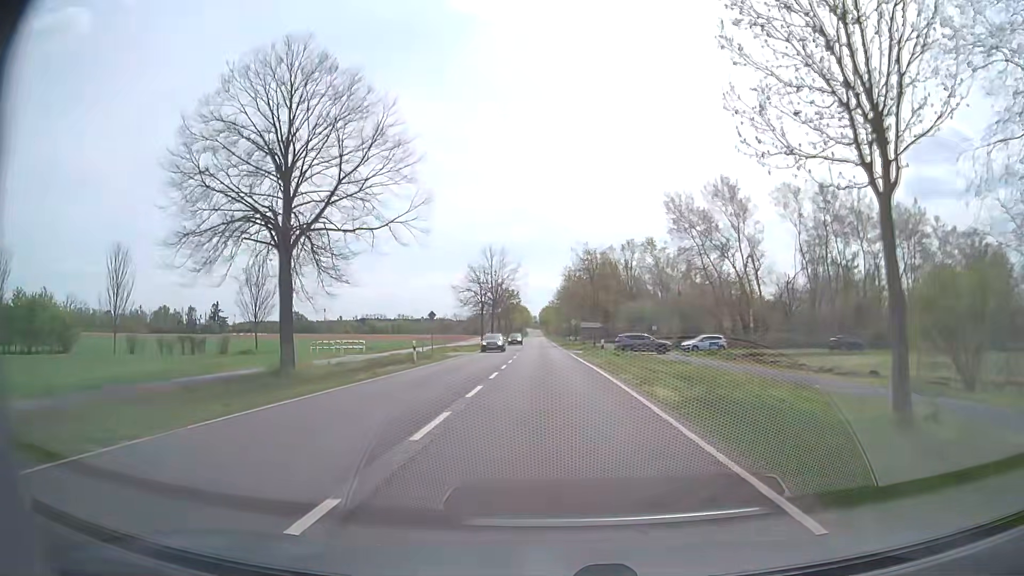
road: secondary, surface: asphalt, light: Day
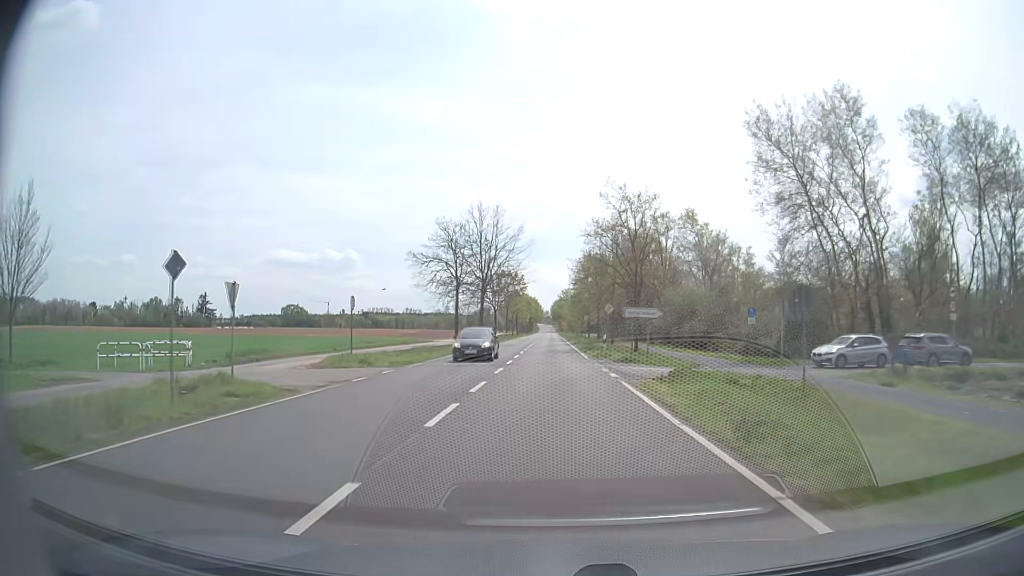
(-0.4, +29.4) m; -1°
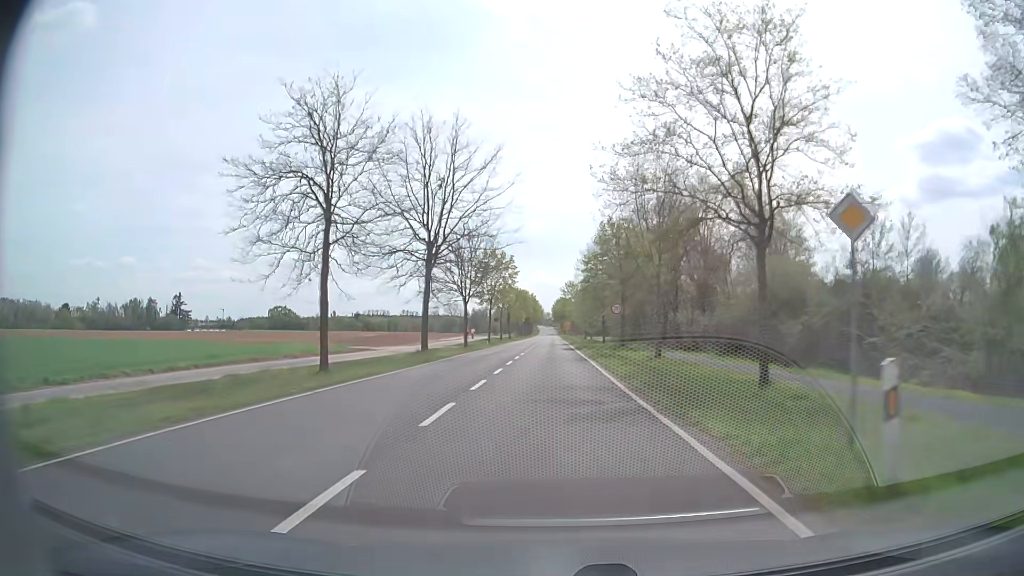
(-0.1, +29.5) m; 0°
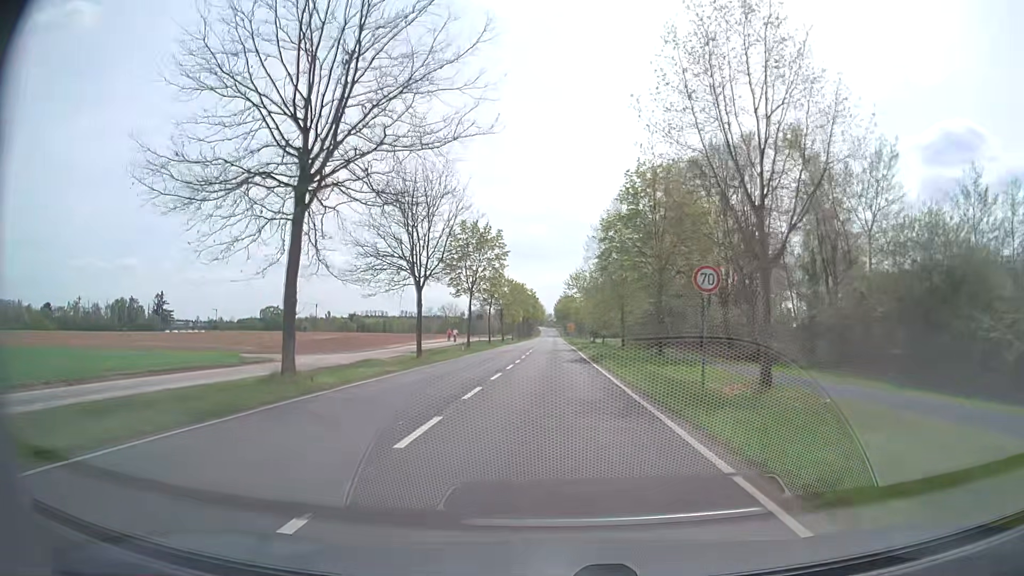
(0.0, +19.7) m; 0°
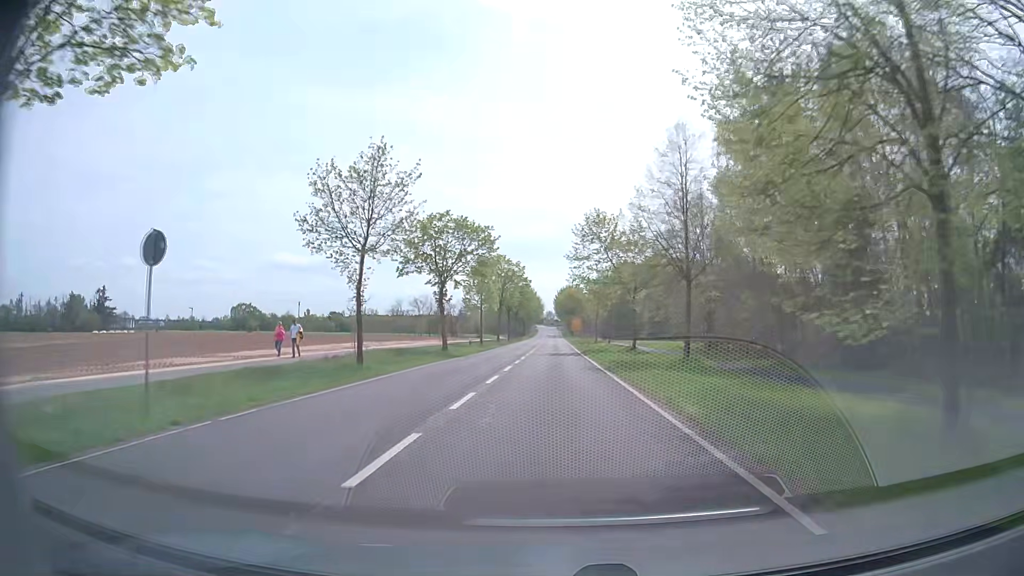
(+0.2, +49.7) m; +1°
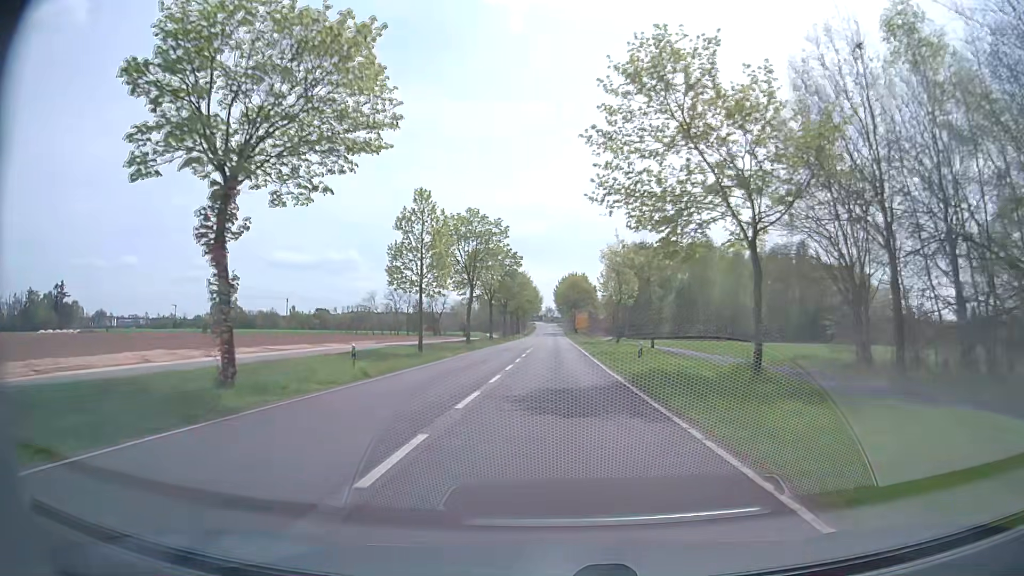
(-0.2, +30.1) m; 0°
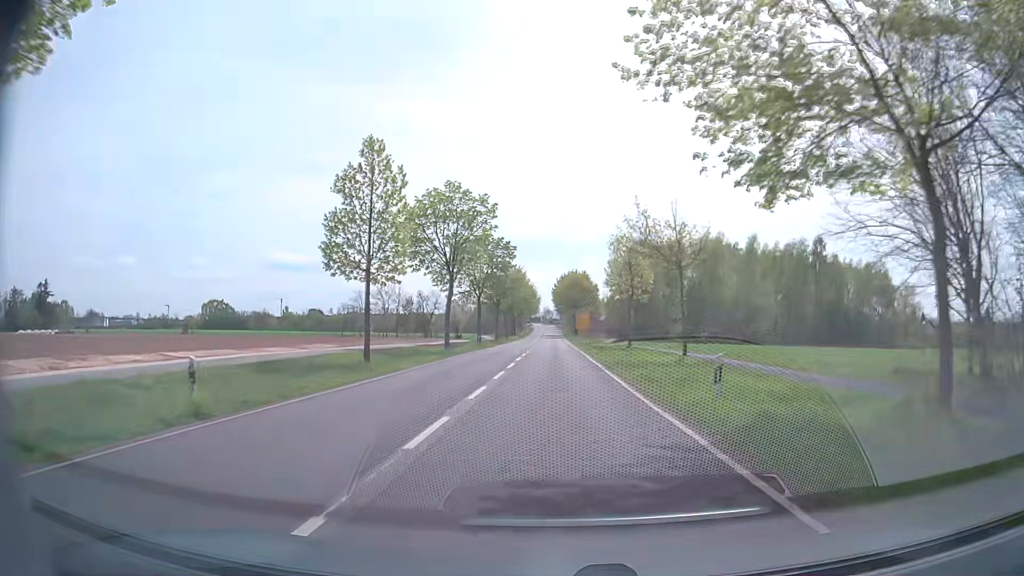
(0.0, +10.1) m; 0°
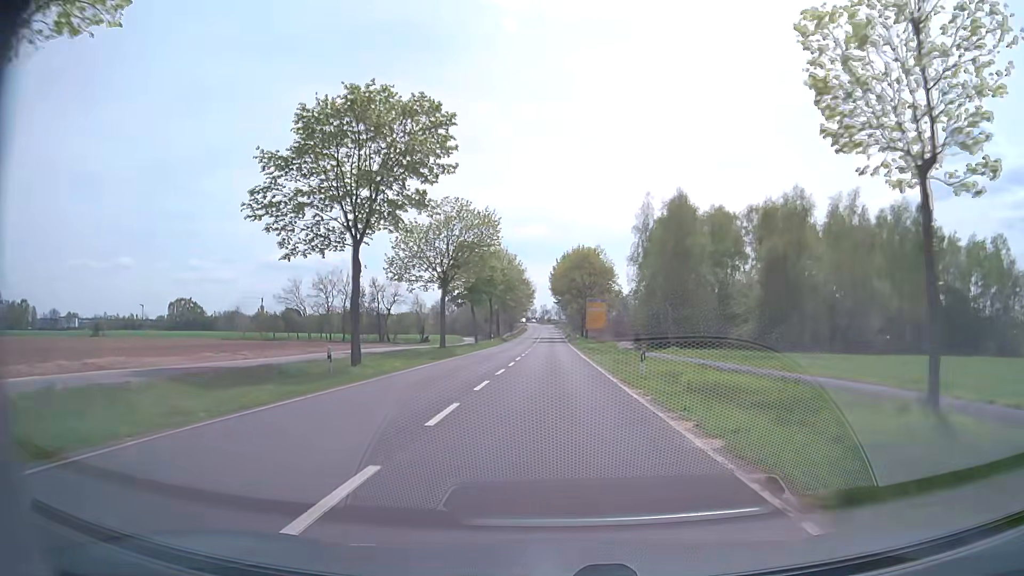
(0.0, +40.0) m; 0°
(0, +10) (0, +20) (0, +30) (0, +40) (0, +50) (0, +60) (0, +70) (0, +80) (0, +90) (0, +100) m
